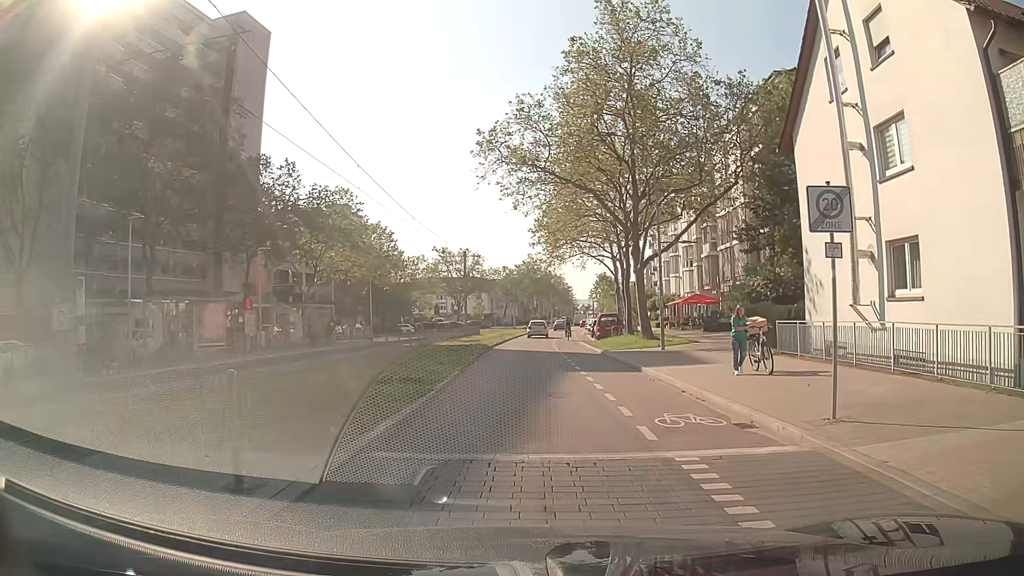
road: tertiary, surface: asphalt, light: Day
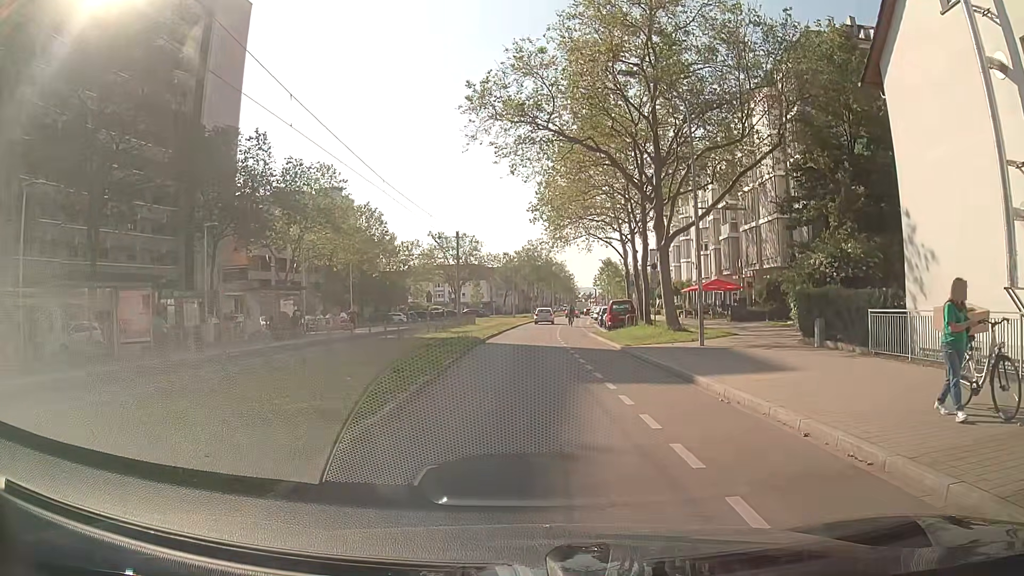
(0.0, +6.1) m; -1°
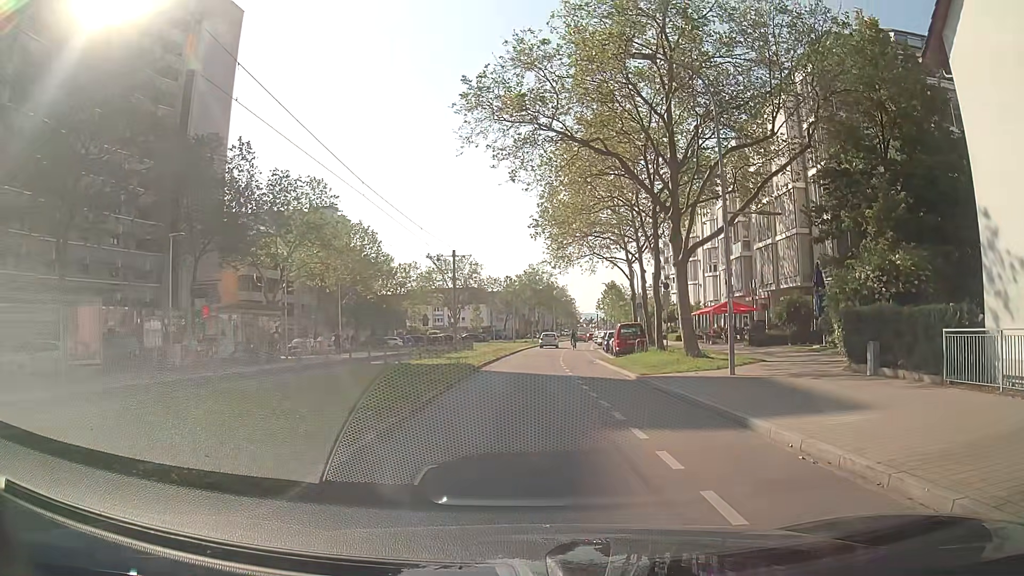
(+0.1, +3.2) m; +1°
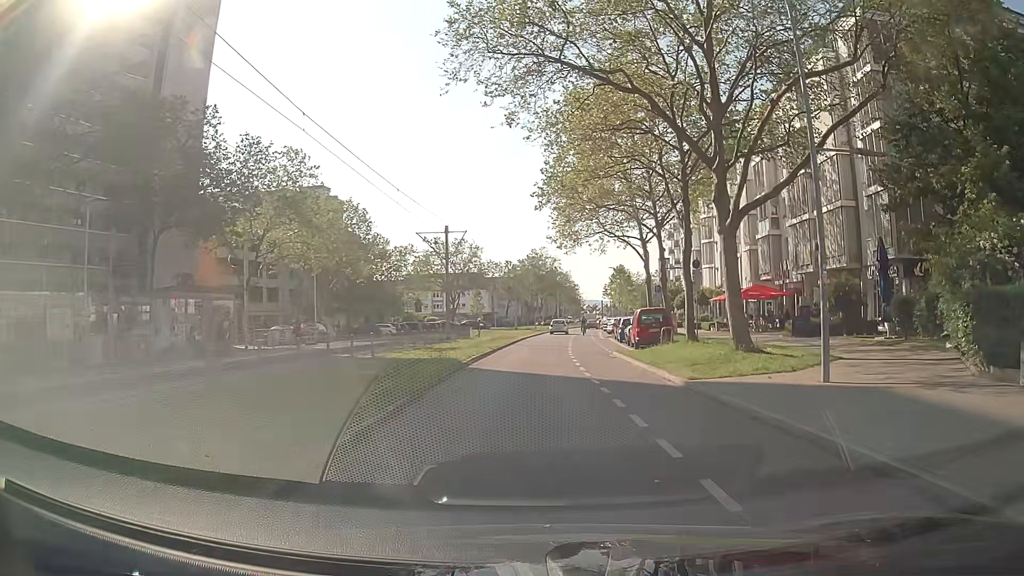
(-0.1, +6.1) m; 0°
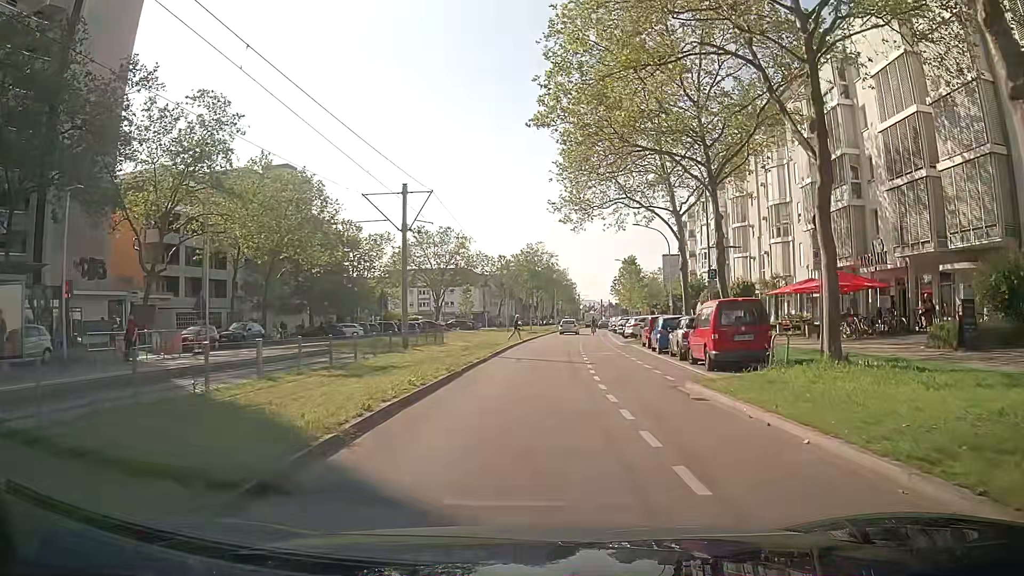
(-0.1, +13.8) m; 0°
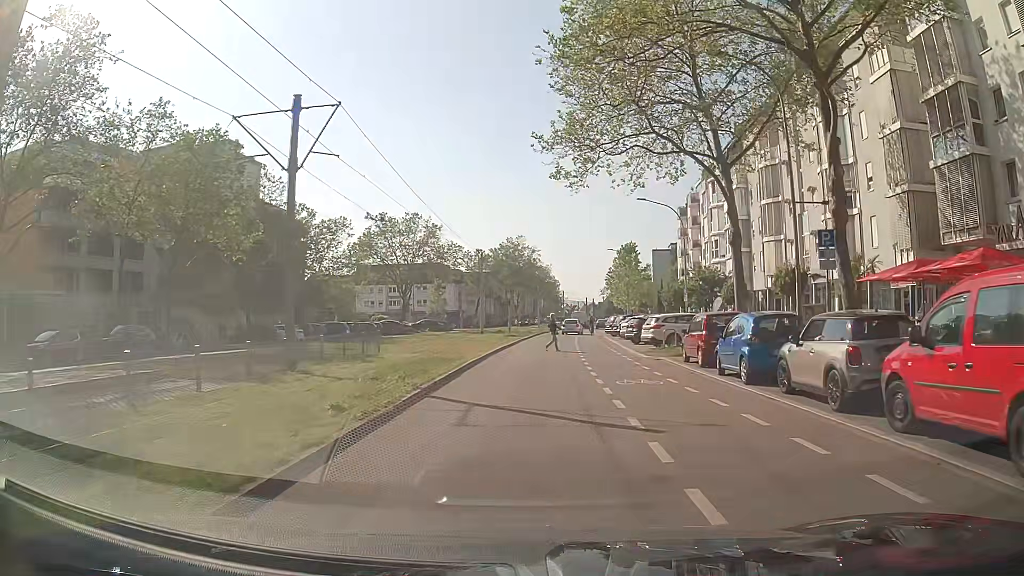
(+0.1, +12.9) m; +2°
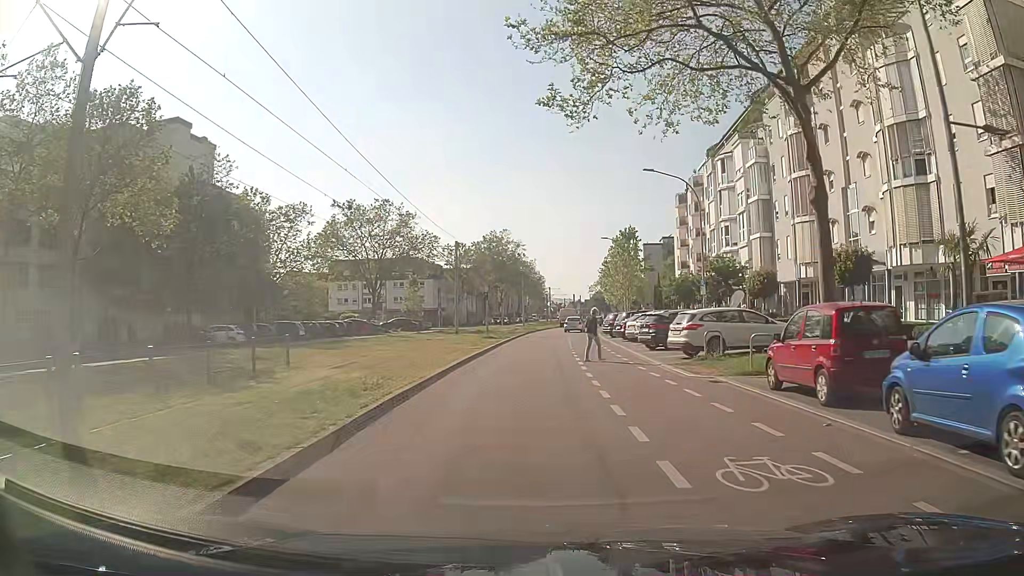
(+0.1, +9.1) m; +1°
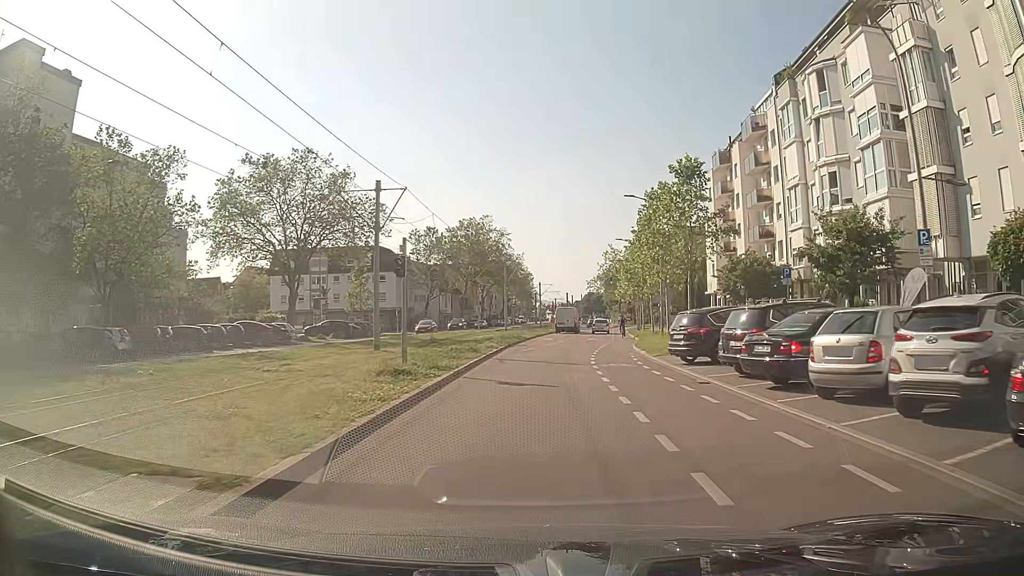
(+0.3, +24.7) m; +1°
(0, +10) (+1, +20) (+2, +30) (+3, +40) (+5, +50) (+6, +60) (+7, +70) (+9, +79) (+10, +89) (+10, +99) m
